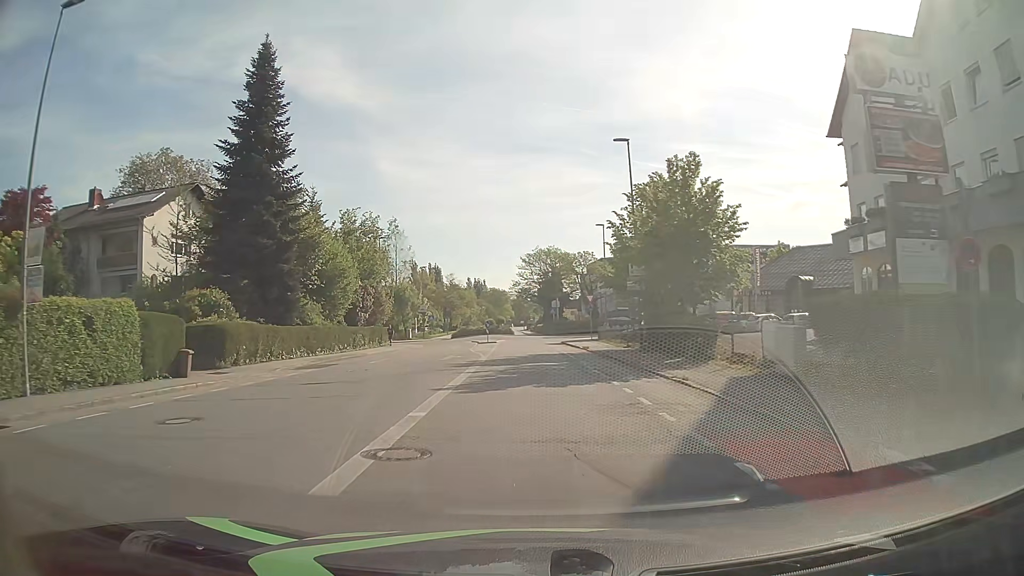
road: tertiary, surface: asphalt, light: Day
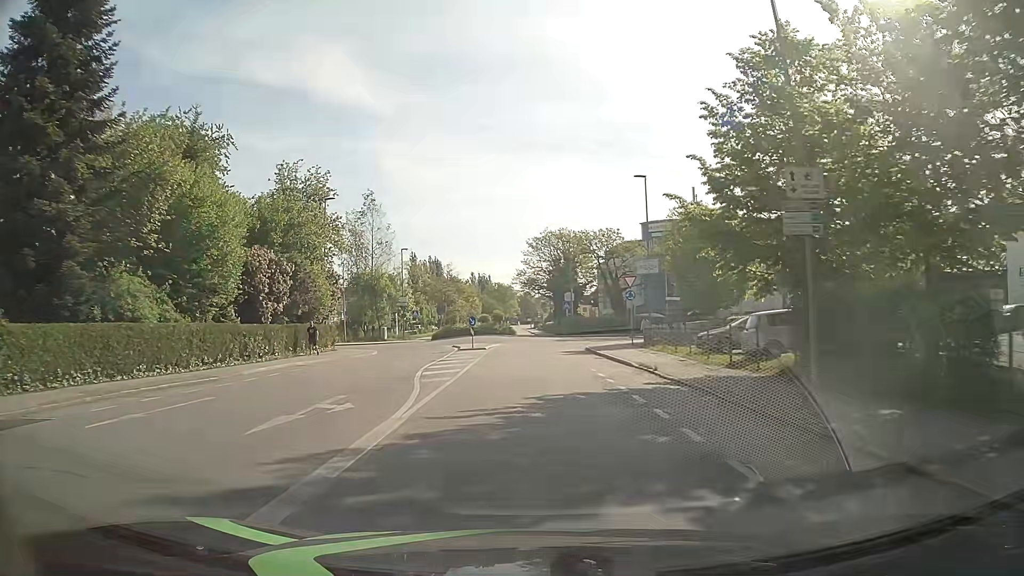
(-0.1, +19.6) m; -1°
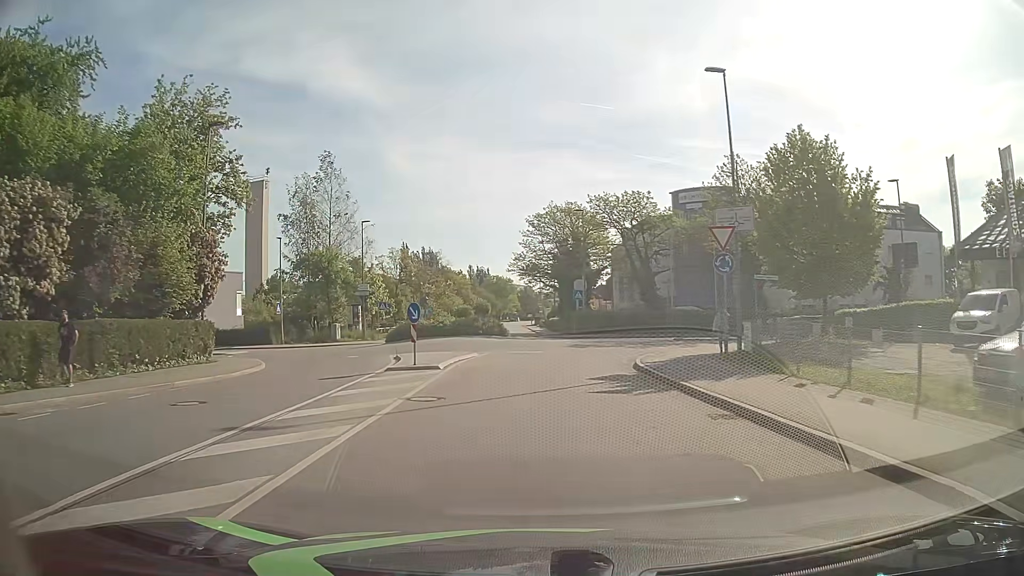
(0.0, +17.9) m; 0°
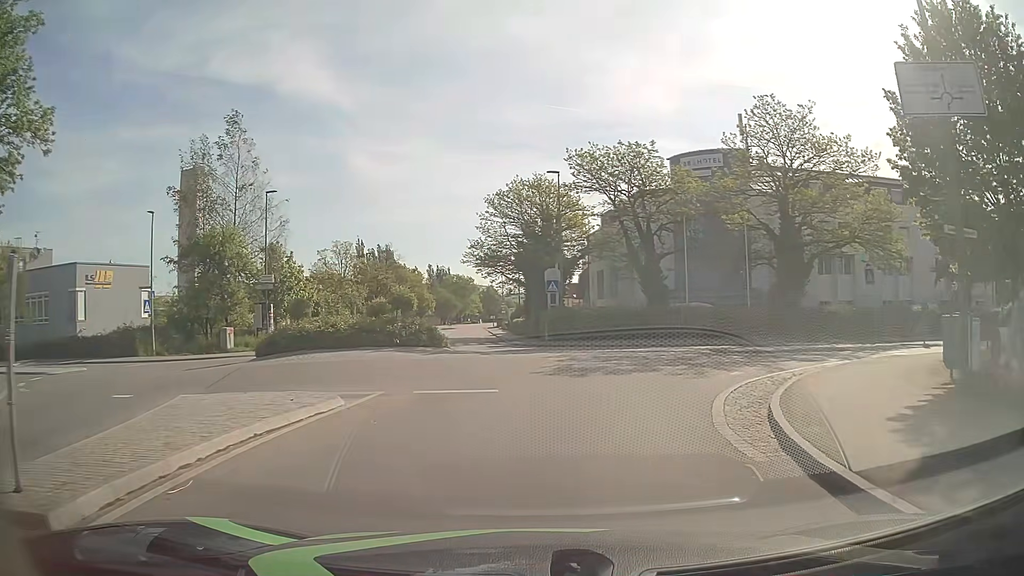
(+0.3, +14.4) m; +3°
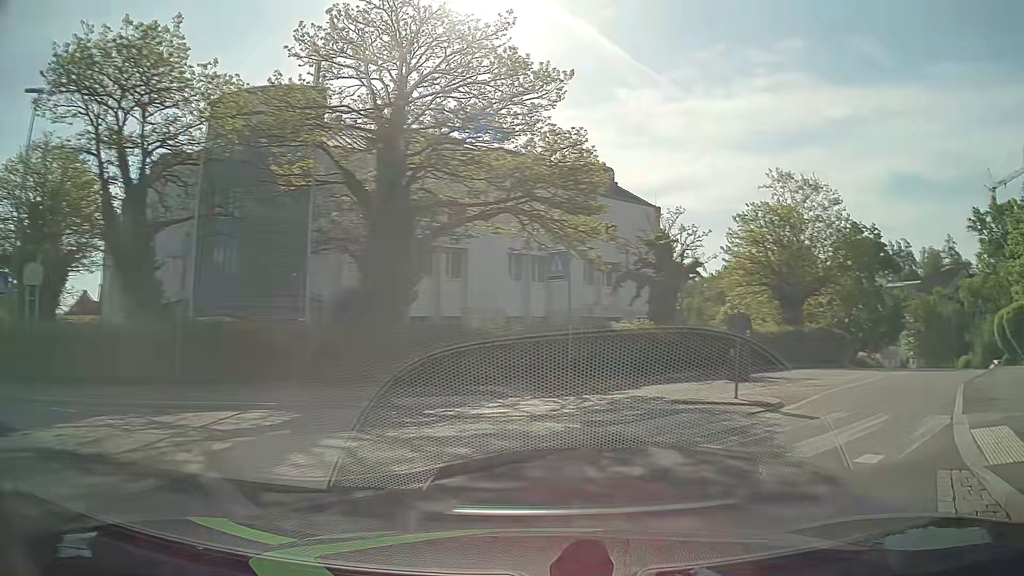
(+3.8, +16.7) m; +39°
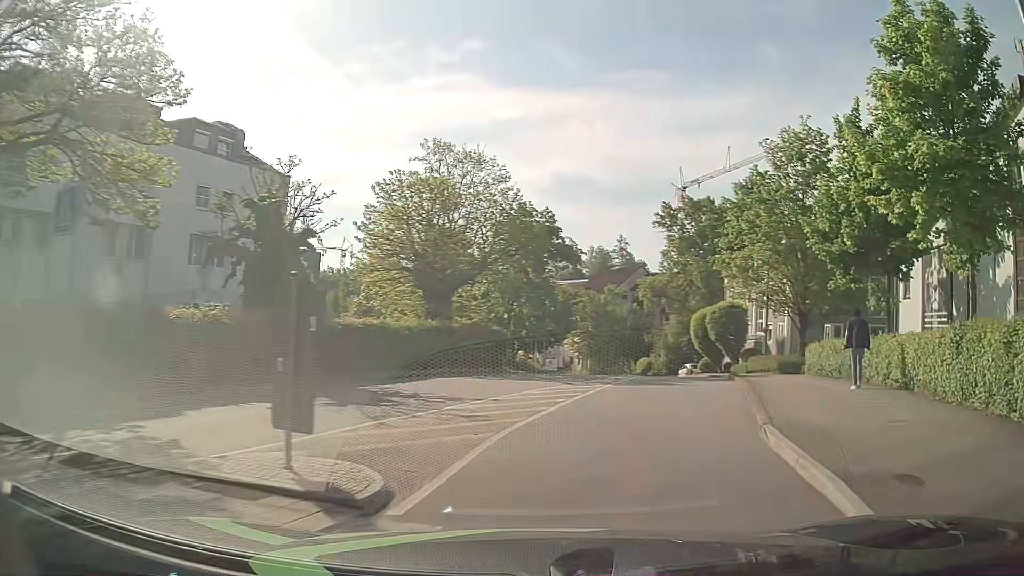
(+2.2, +7.2) m; +30°
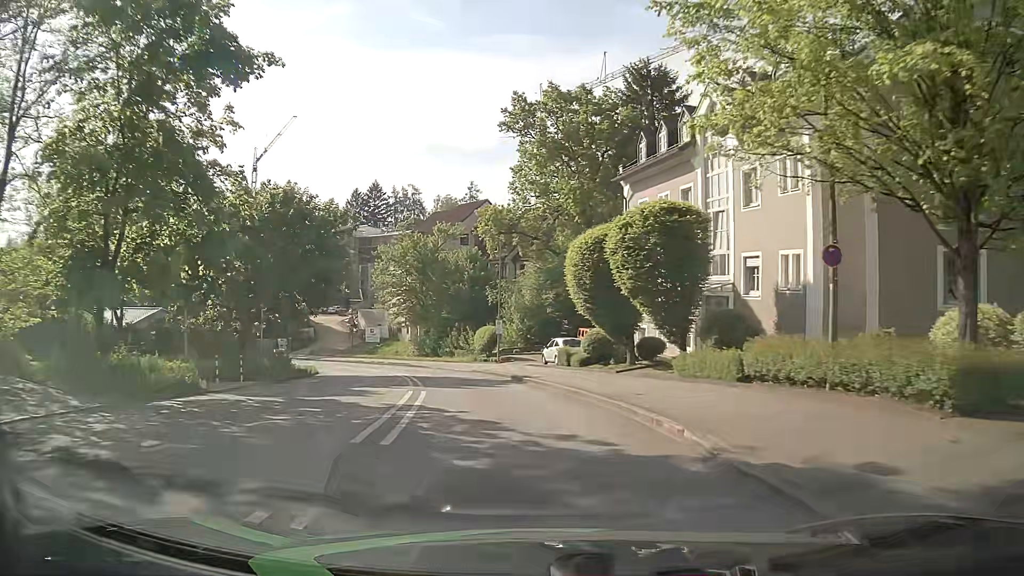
(+5.6, +27.4) m; +12°
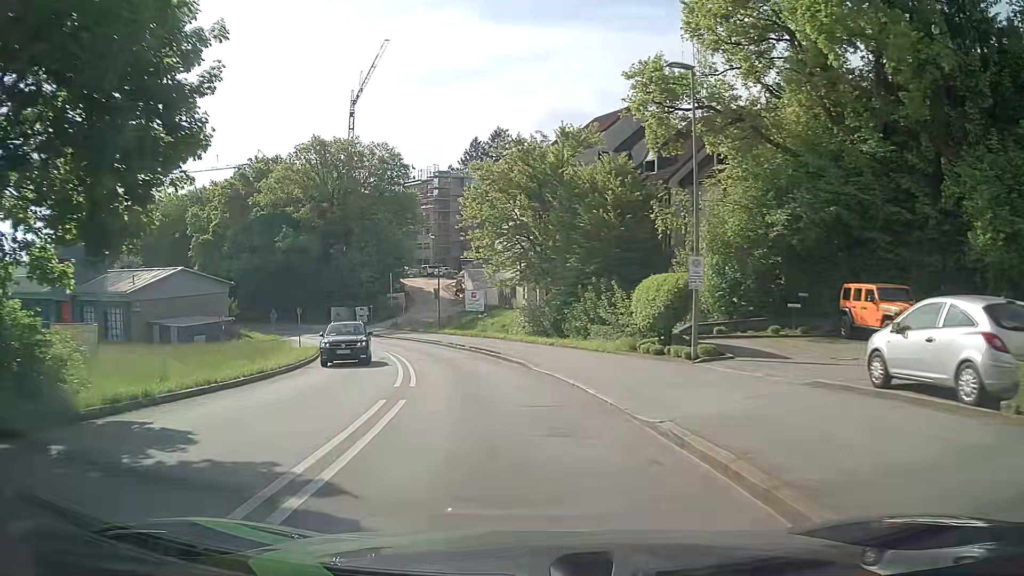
(-2.6, +25.6) m; -11°
(-1, +10) (-2, +20) (-5, +30) (-8, +39) (-12, +48) (-16, +57) (-21, +66) (-27, +74) (-34, +81) (-41, +88) m
